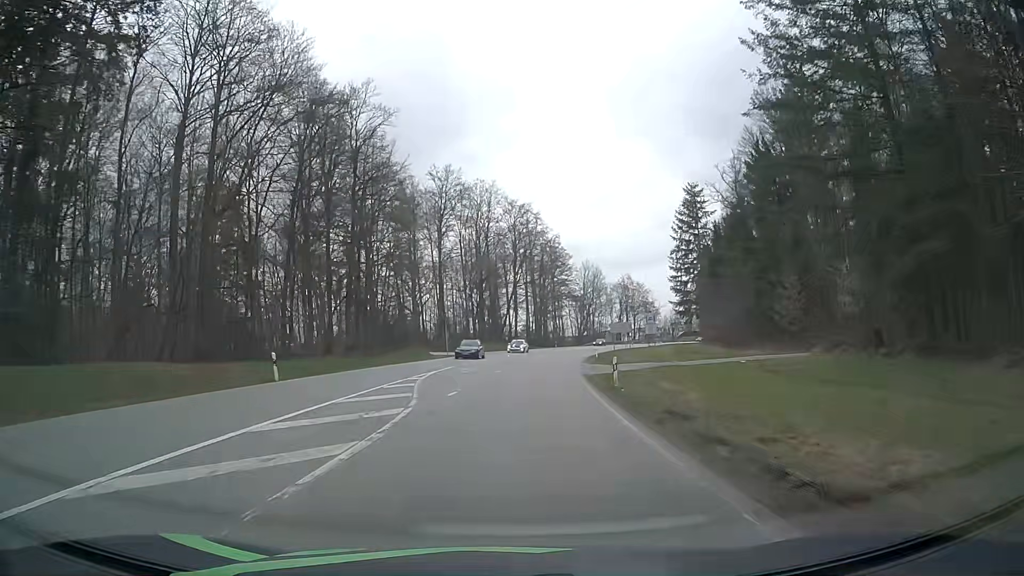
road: secondary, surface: asphalt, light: Day
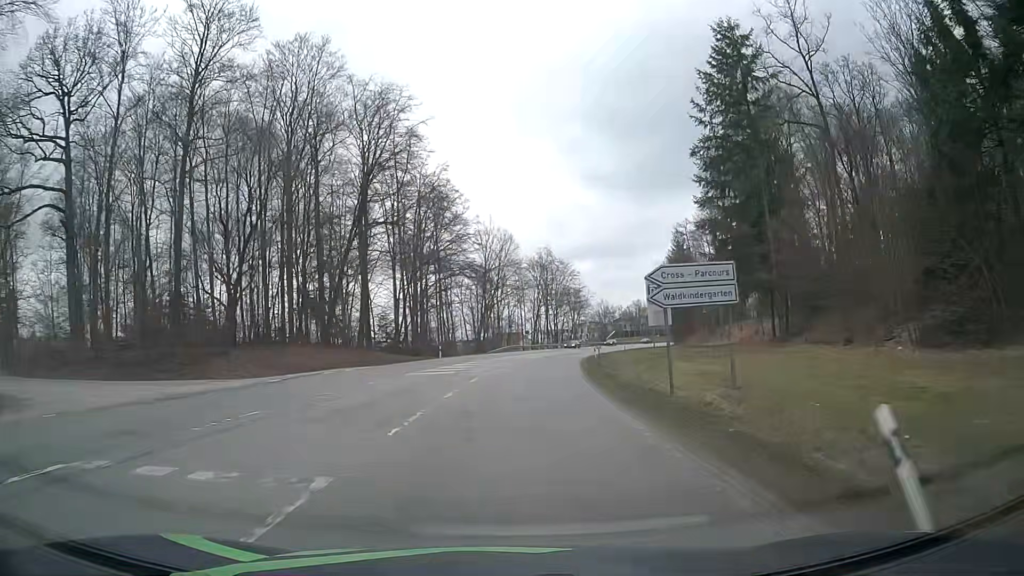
(+4.2, +57.4) m; +9°
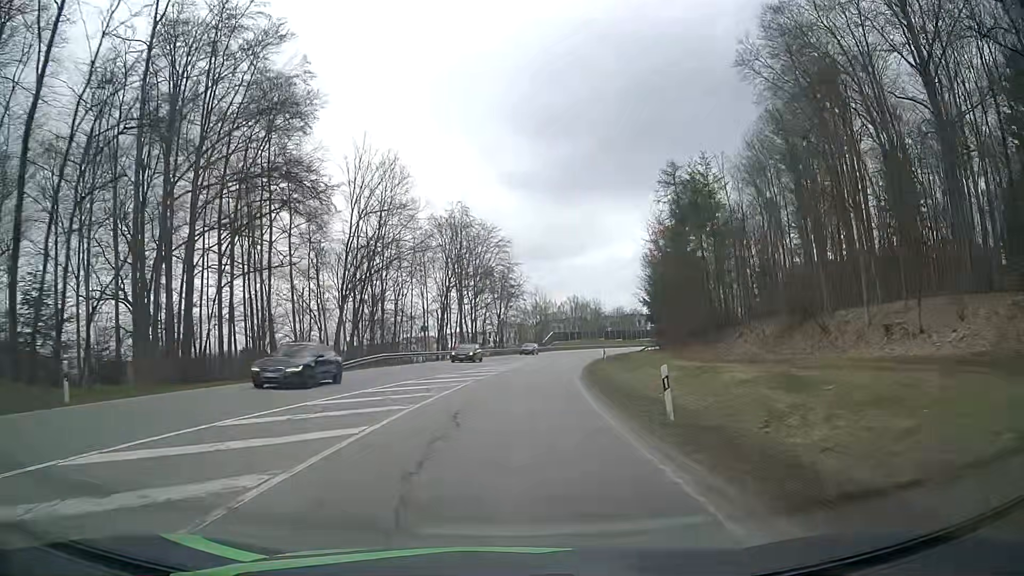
(+2.9, +44.6) m; +7°
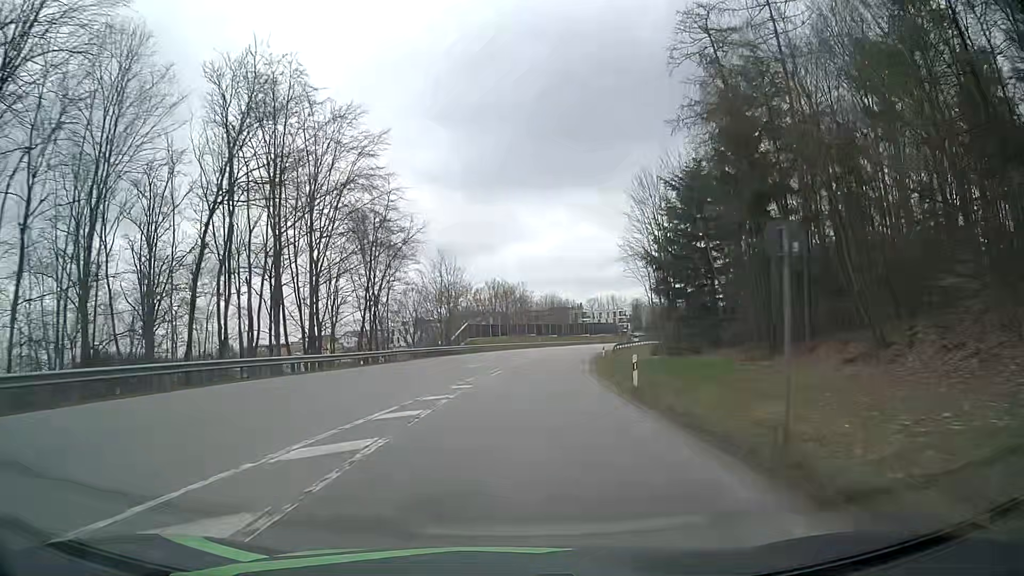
(+2.6, +43.9) m; +7°
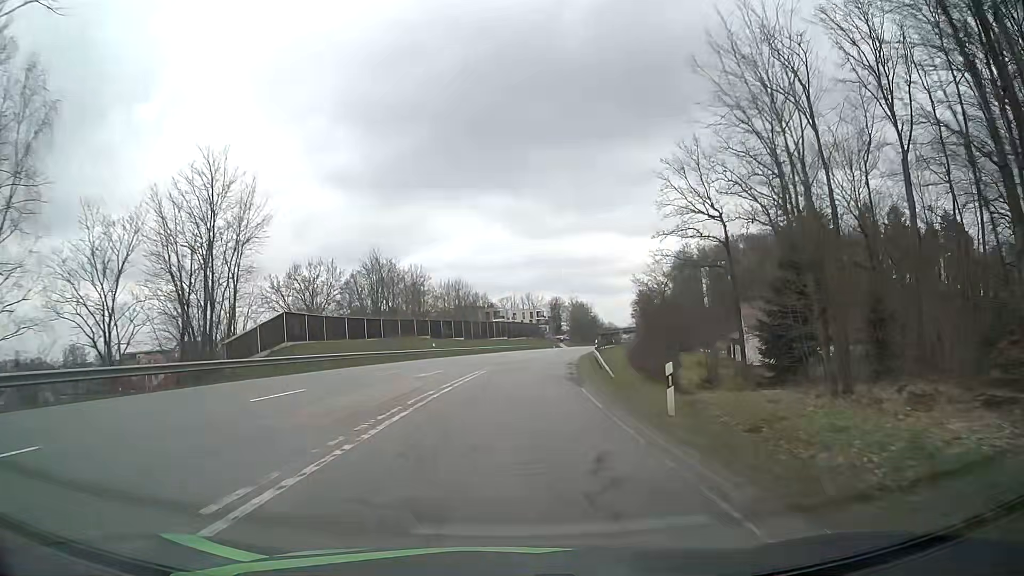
(+3.2, +43.7) m; +8°
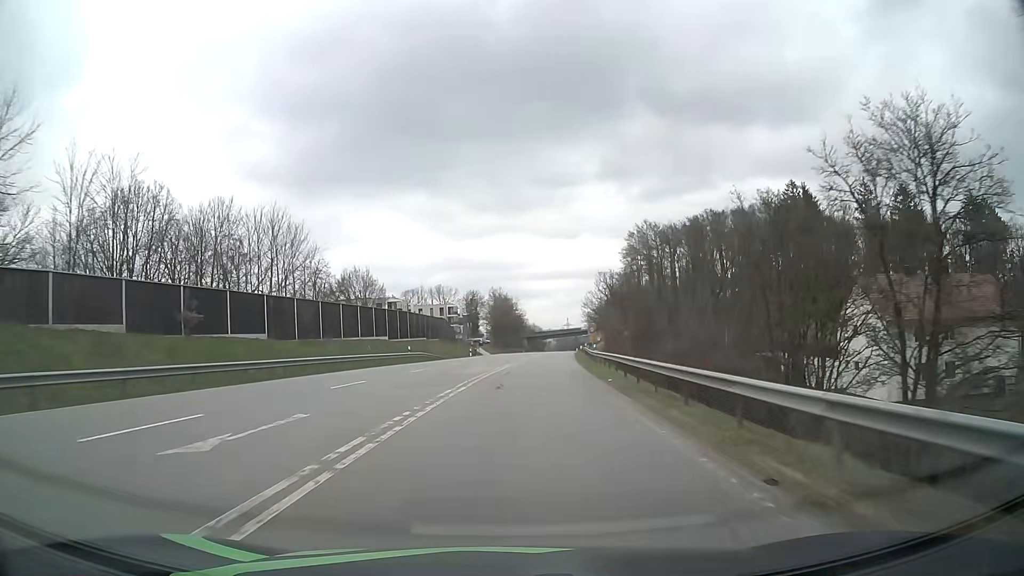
(+3.4, +54.6) m; +7°
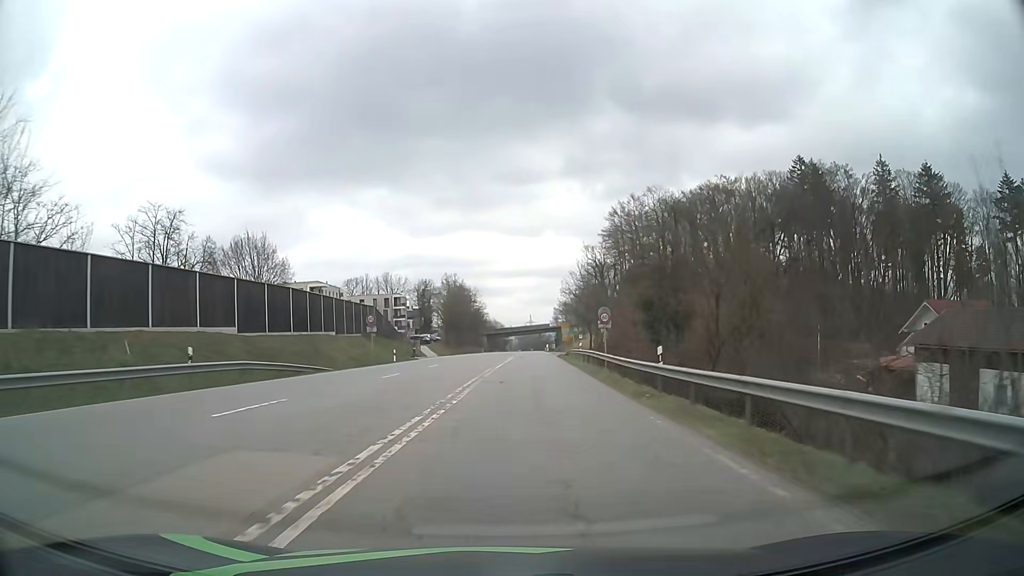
(+1.1, +32.0) m; +3°
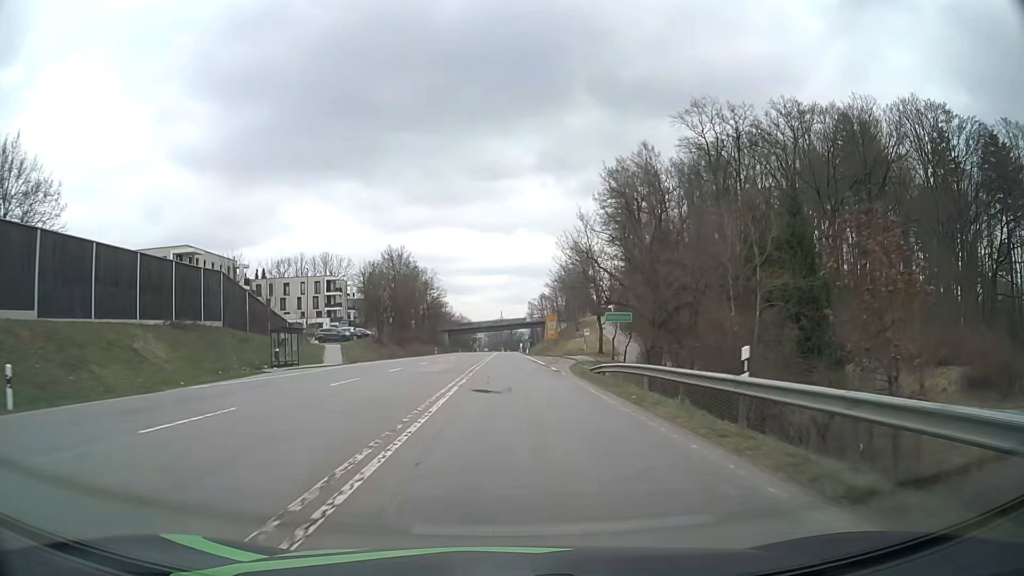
(+1.1, +40.5) m; +3°
(0, +10) (0, +20) (0, +30) (0, +40) (0, +50) (0, +60) (0, +70) (0, +80) (0, +90) (0, +100) m
